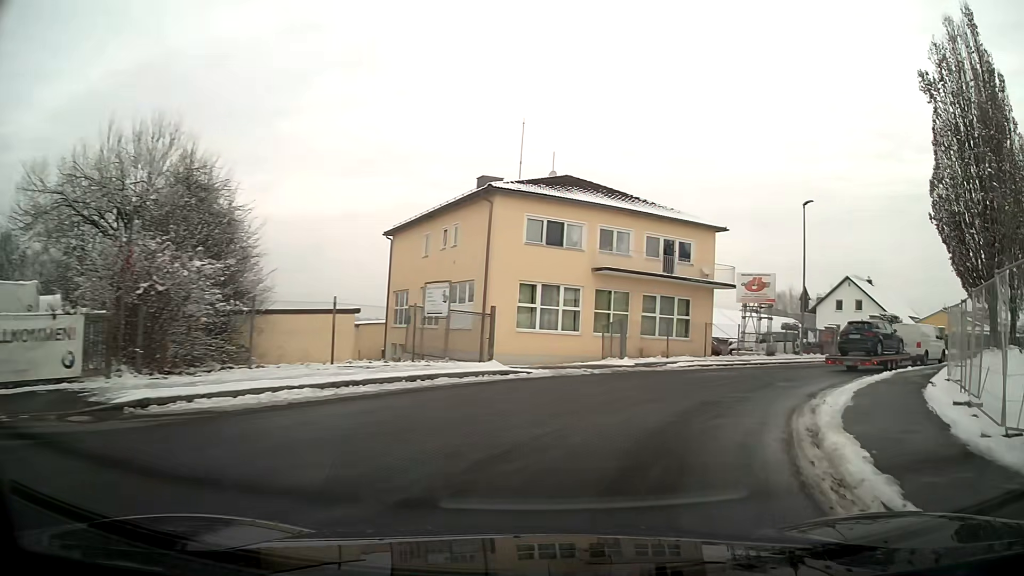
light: Day
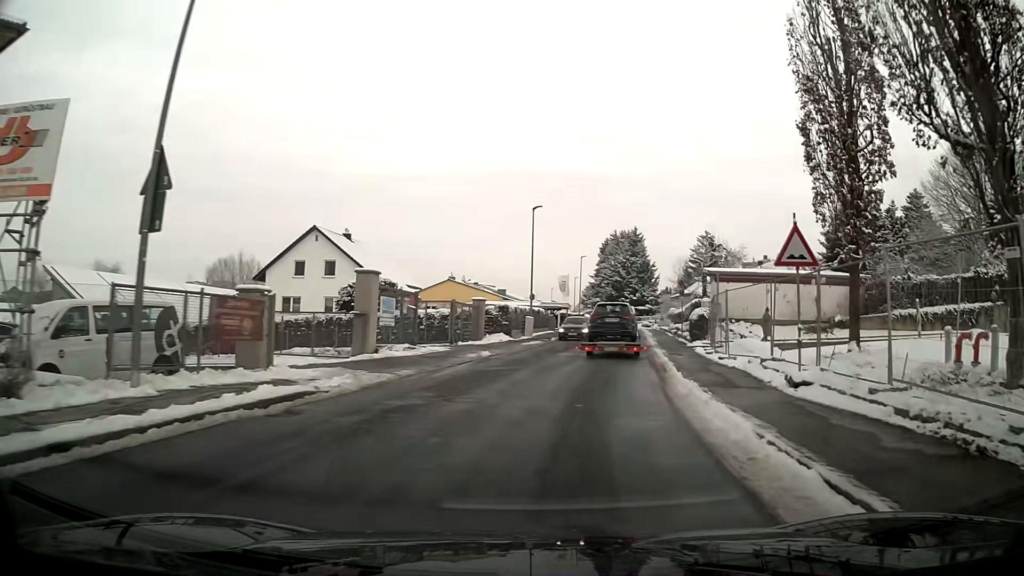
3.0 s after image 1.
(+10.8, +22.6) m; +45°
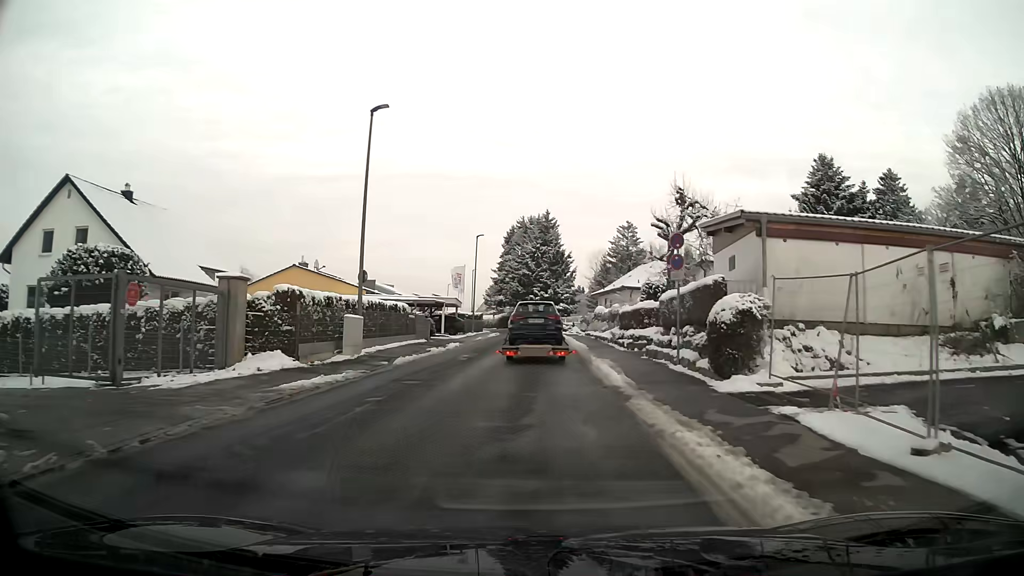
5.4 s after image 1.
(+1.4, +20.8) m; +6°
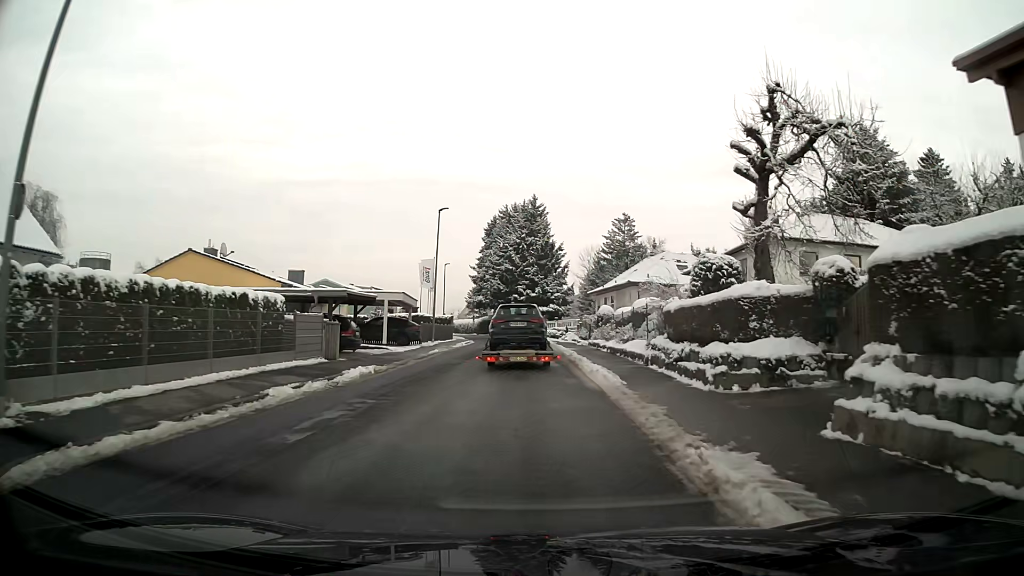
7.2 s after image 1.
(+0.1, +15.5) m; +1°
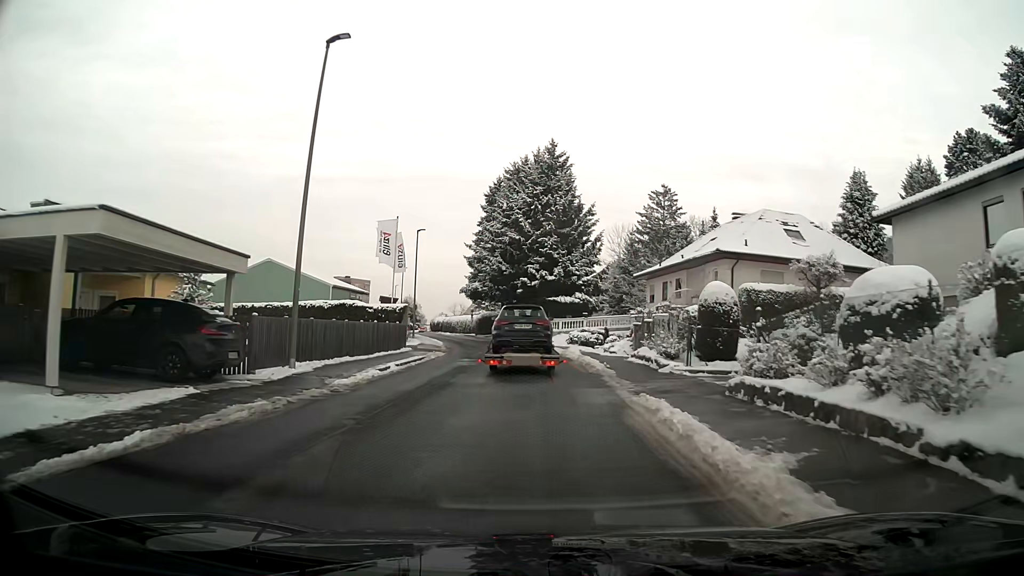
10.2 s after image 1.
(-0.2, +26.2) m; -1°
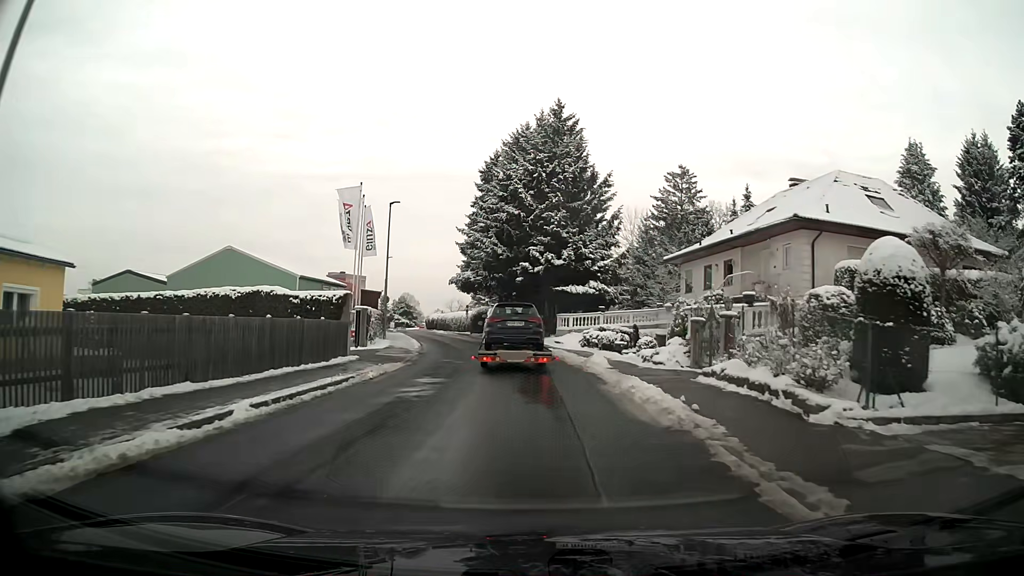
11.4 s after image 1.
(0.0, +10.7) m; 0°
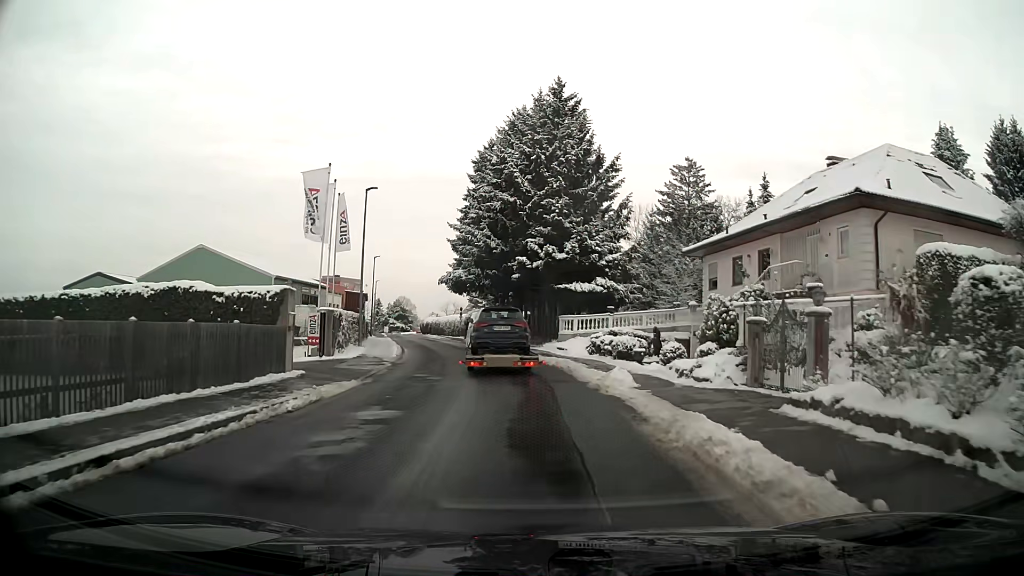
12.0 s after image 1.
(0.0, +5.5) m; 0°
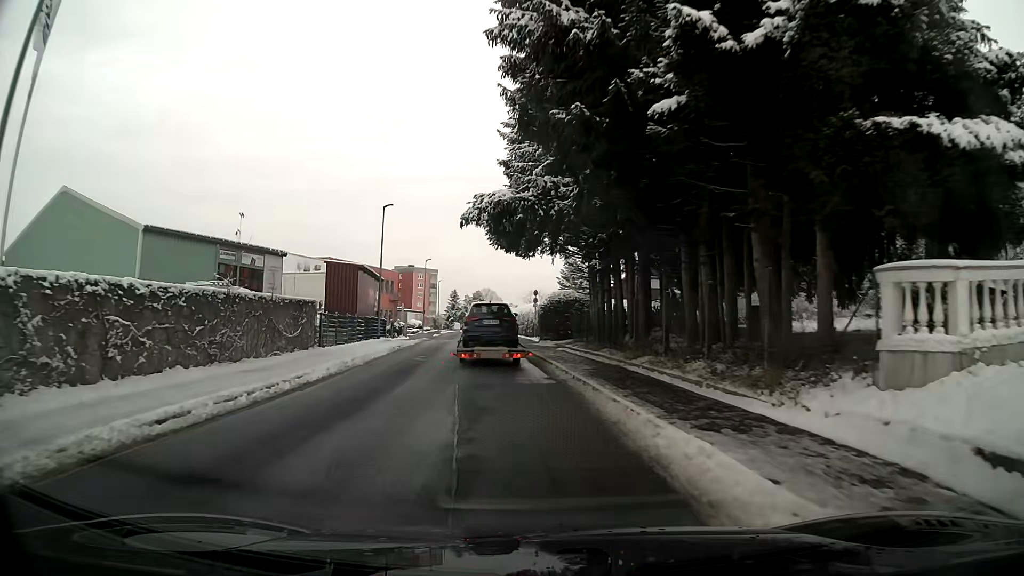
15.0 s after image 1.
(-1.8, +28.8) m; -10°
